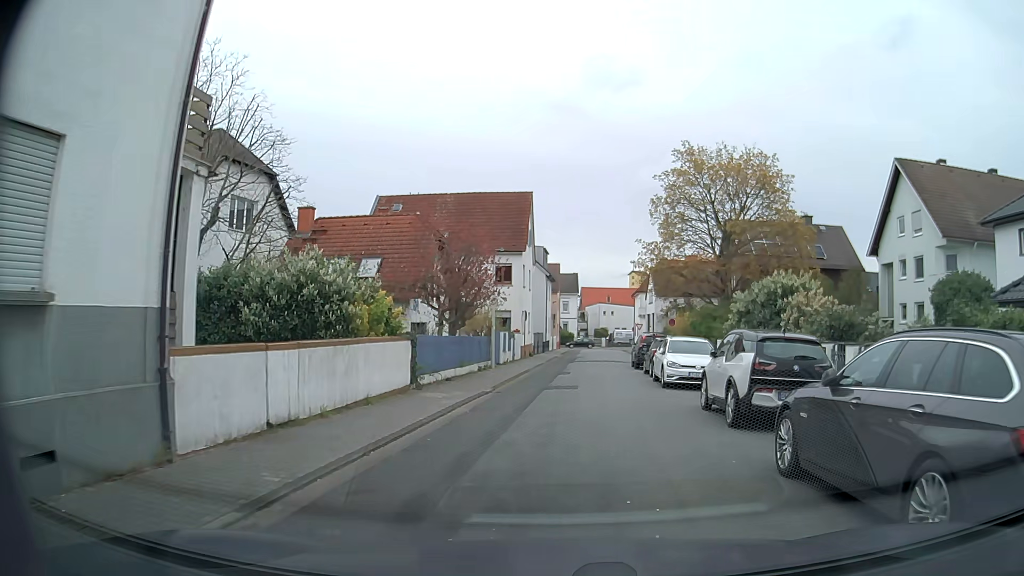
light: Day
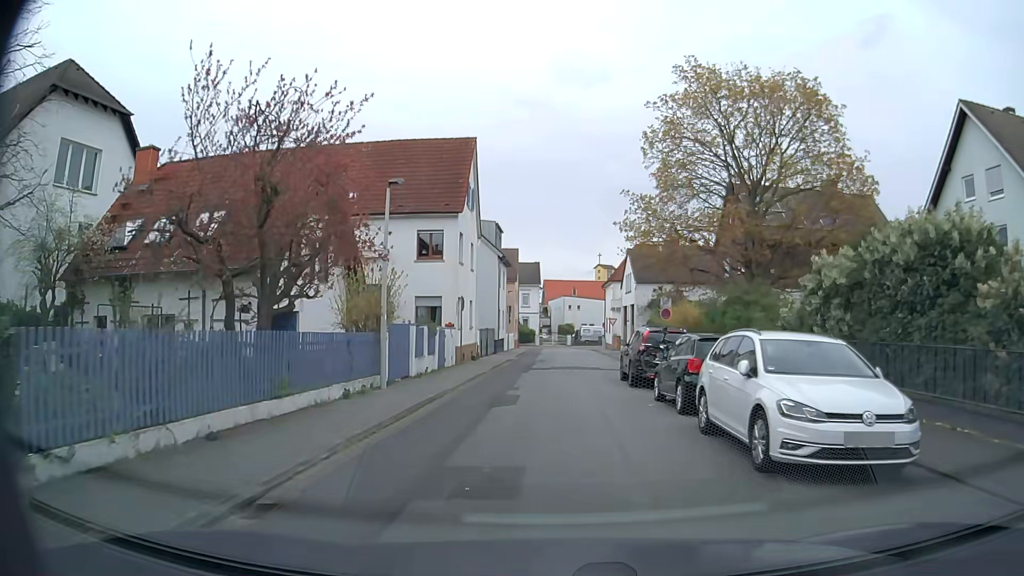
(+0.6, +12.7) m; +4°
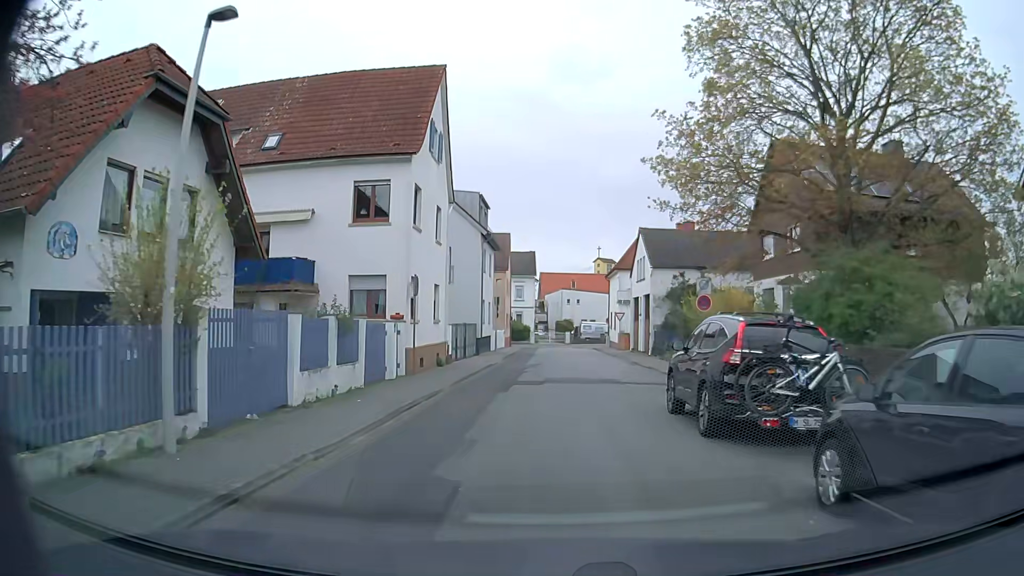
(0.0, +9.4) m; 0°
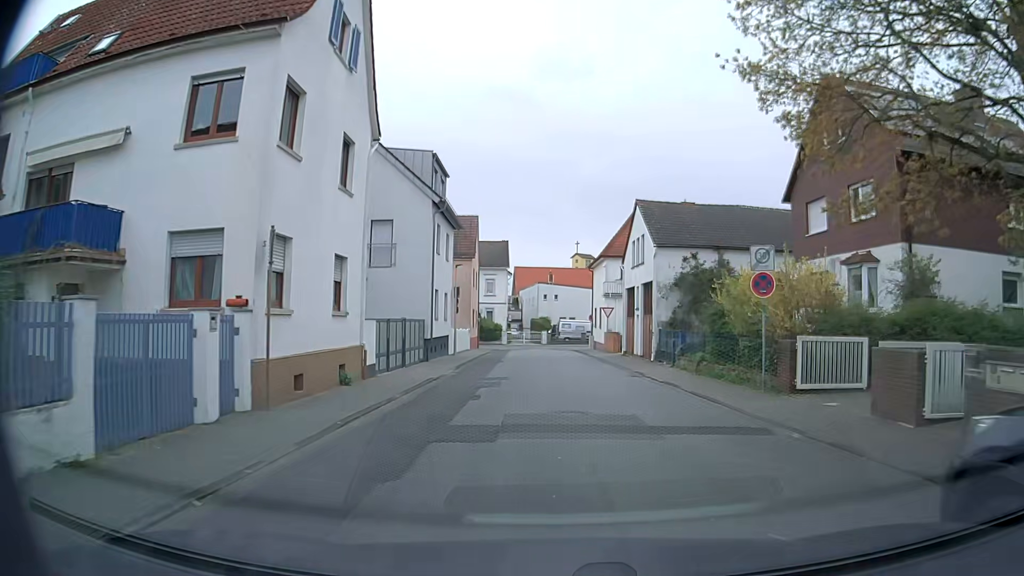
(+0.1, +9.4) m; +2°
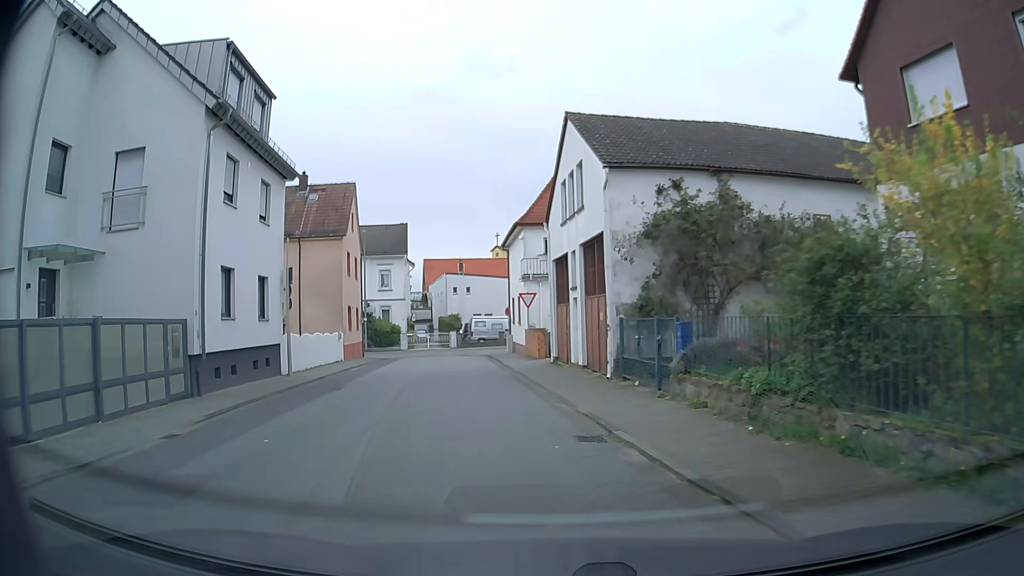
(+1.1, +14.0) m; +7°
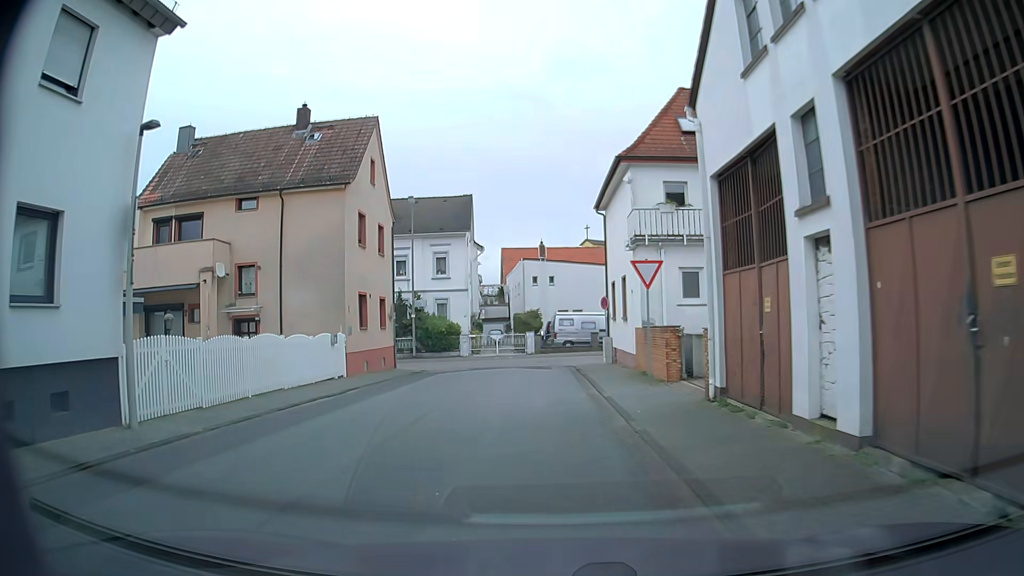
(-1.2, +14.0) m; -8°
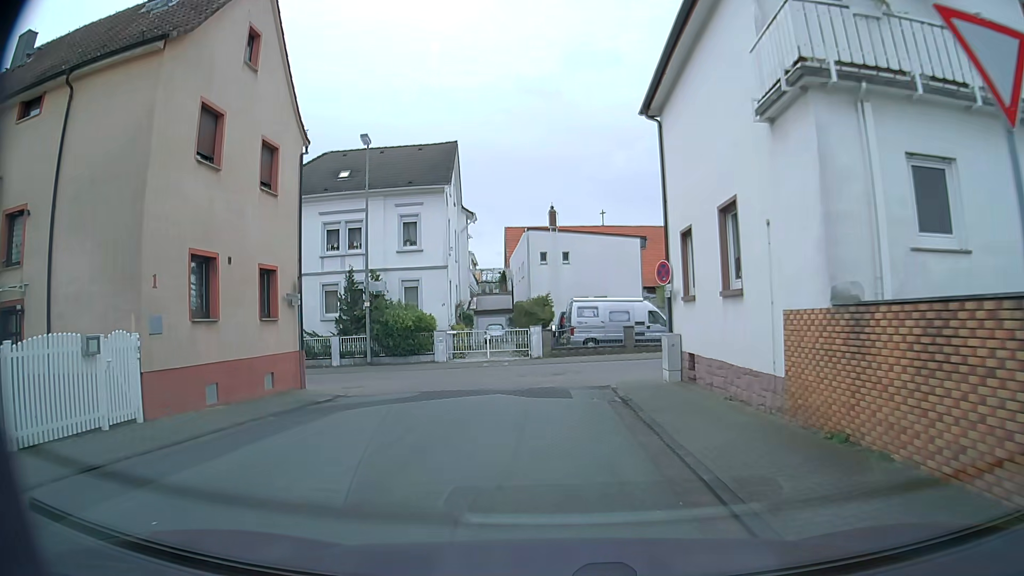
(-0.4, +13.5) m; -2°
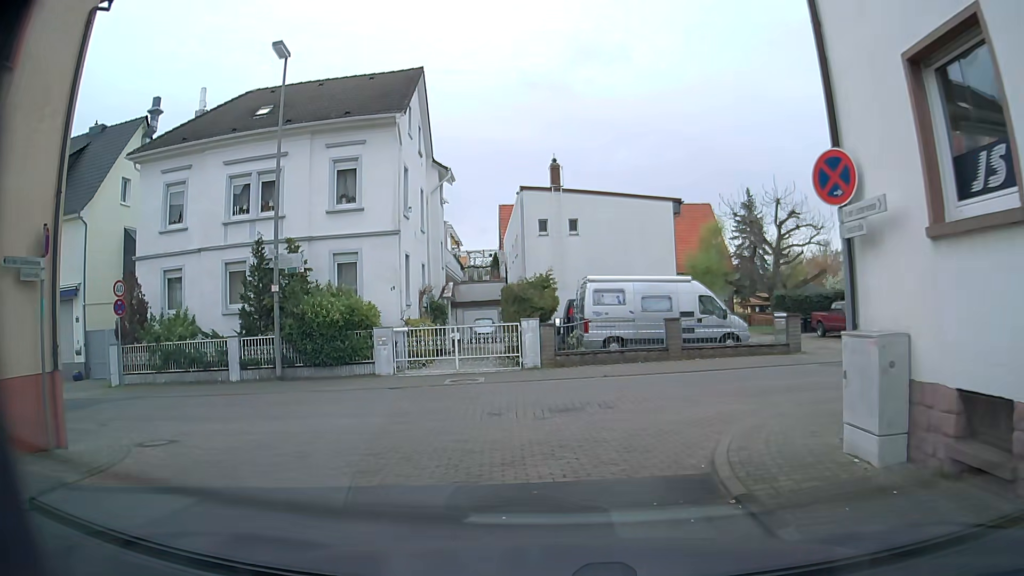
(+0.1, +10.4) m; 0°
